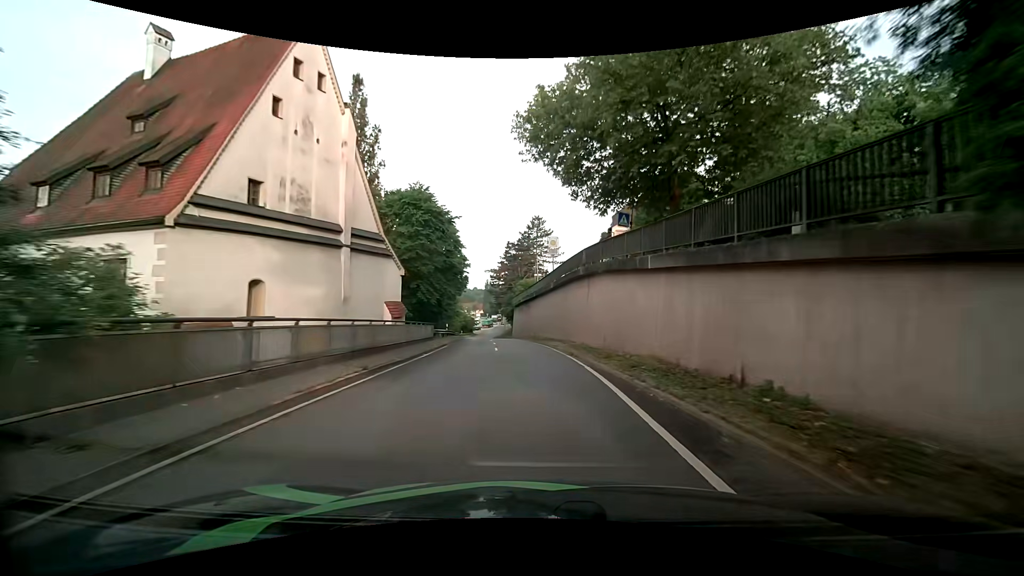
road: primary_link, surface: asphalt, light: Day
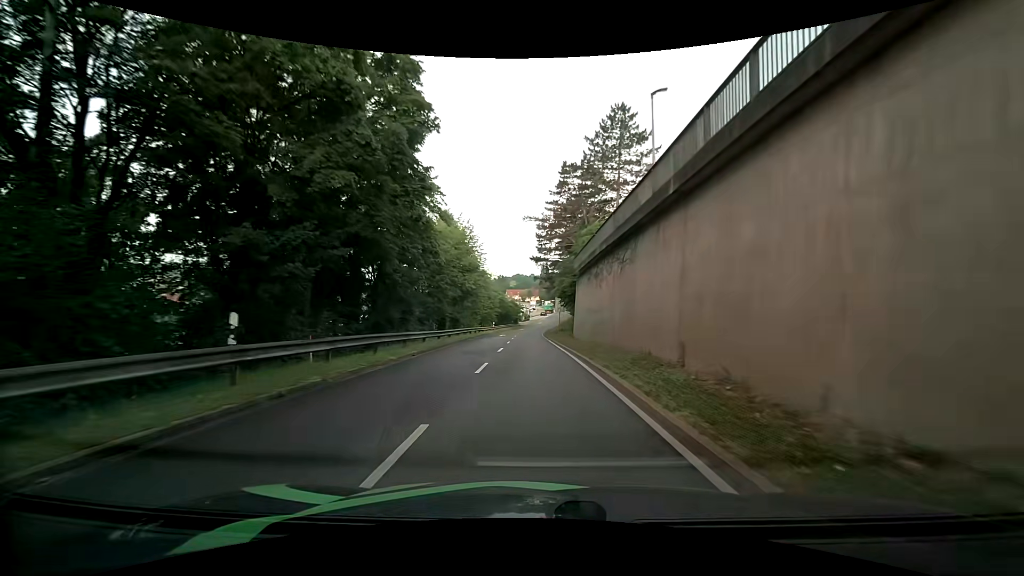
(-1.6, +38.7) m; -6°
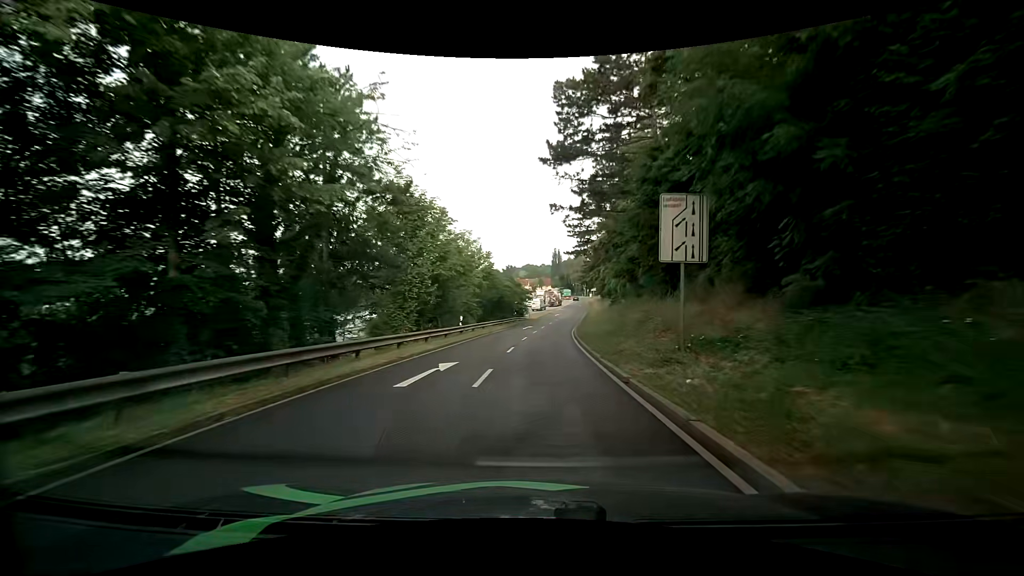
(-1.0, +38.9) m; -2°
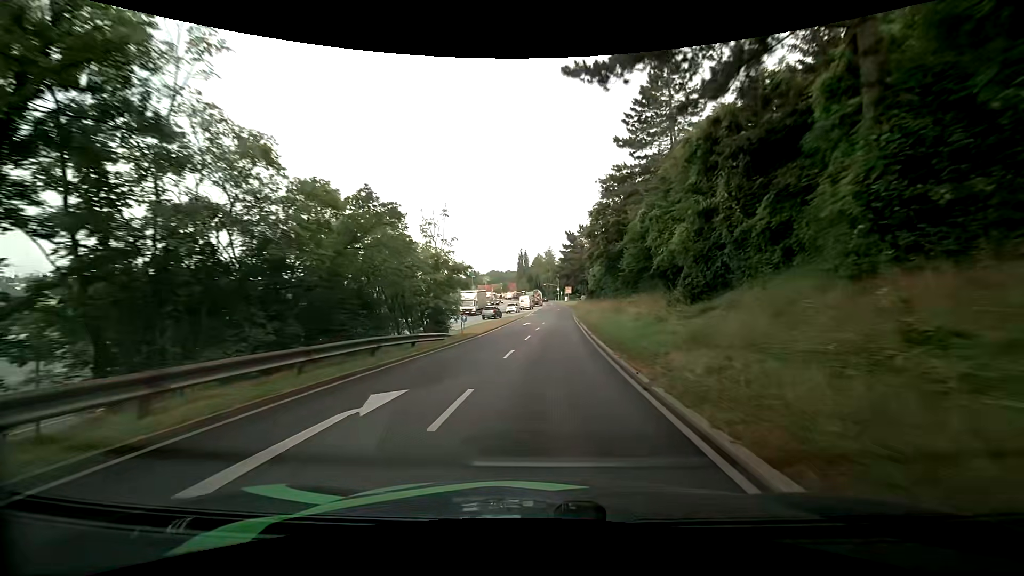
(+0.7, +39.6) m; +3°
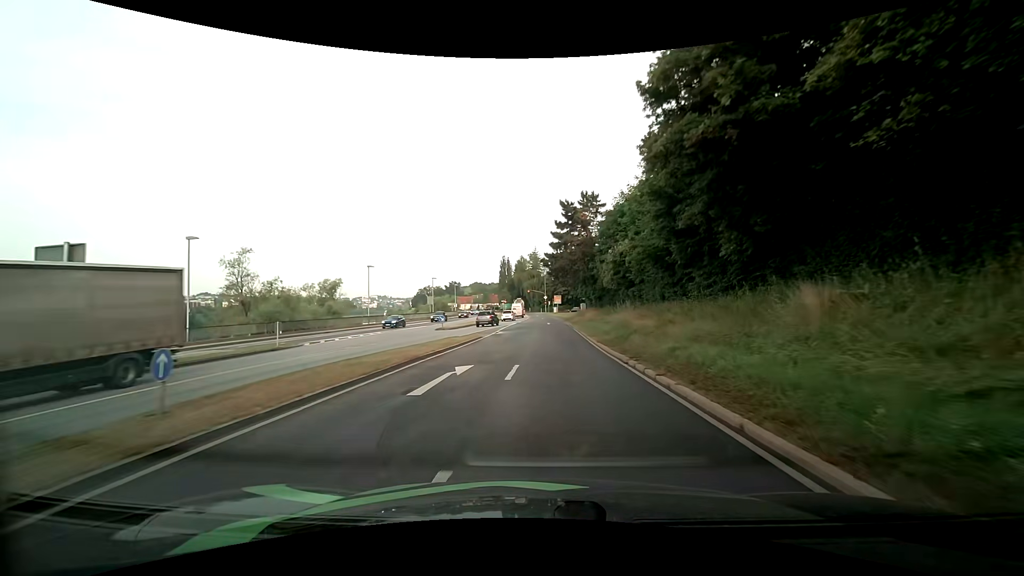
(+0.8, +31.3) m; +2°
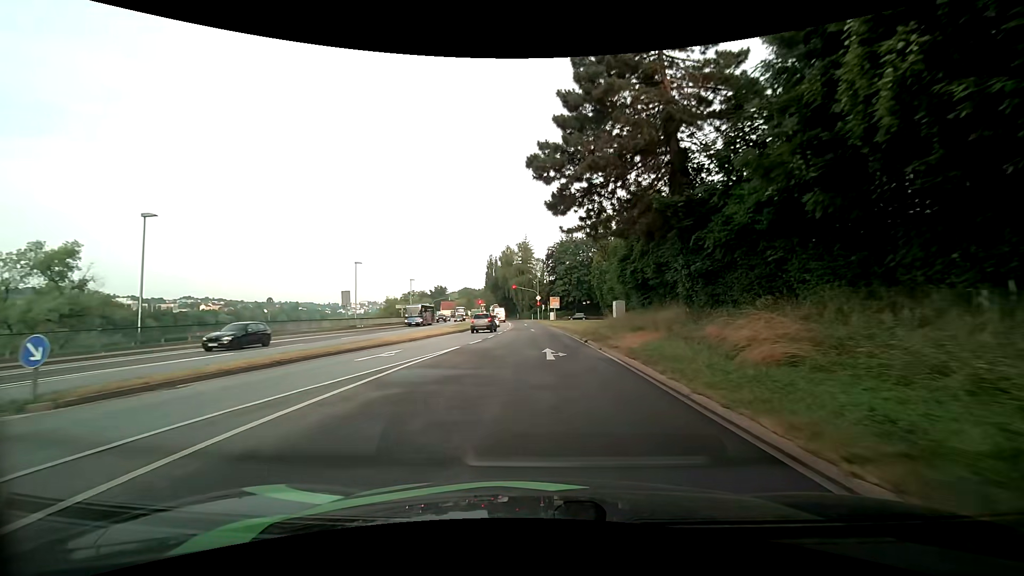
(+0.7, +36.4) m; +1°
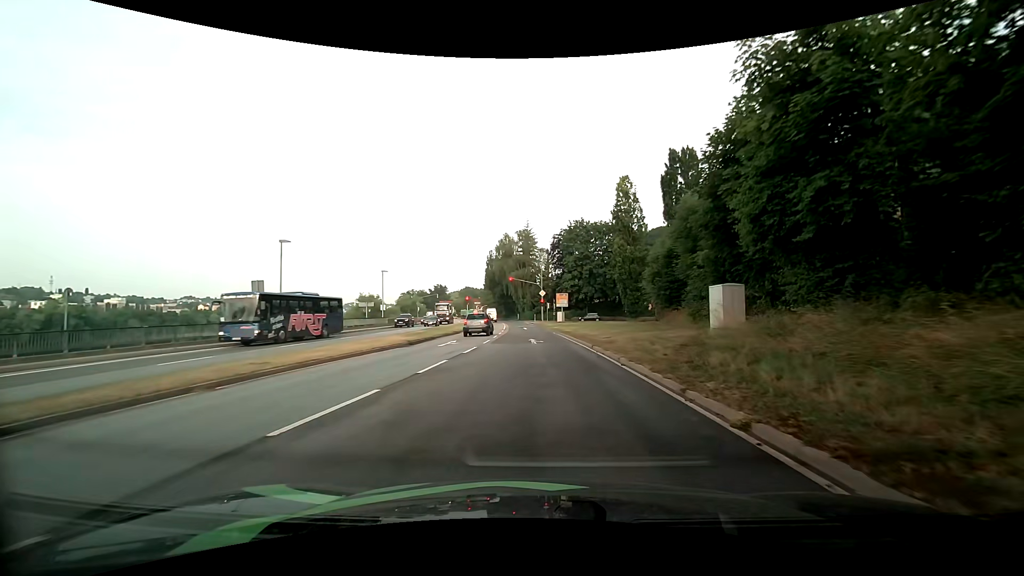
(-0.1, +17.8) m; 0°
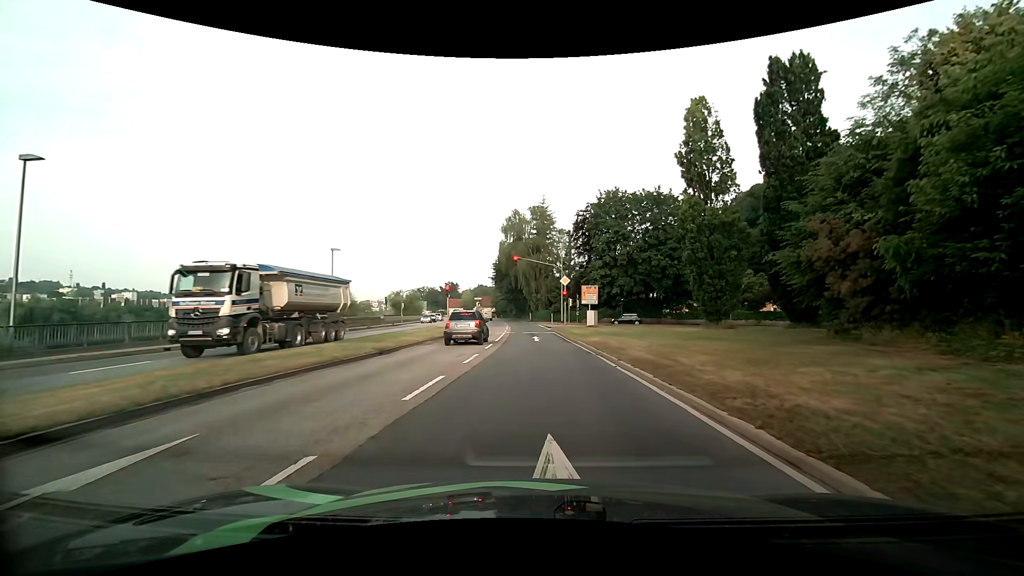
(-0.4, +22.1) m; -2°
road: primary
(0, +10) (0, +20) (-1, +30) (-1, +40) (-2, +50) (-3, +60) (-3, +70) (-4, +80) (-5, +90) (-7, +100) m
